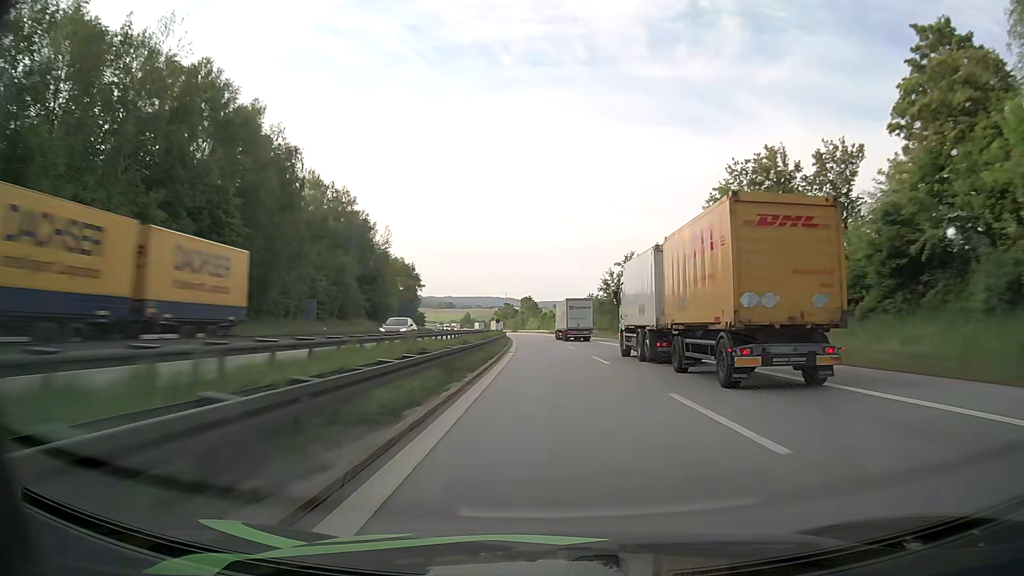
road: motorway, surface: asphalt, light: Day
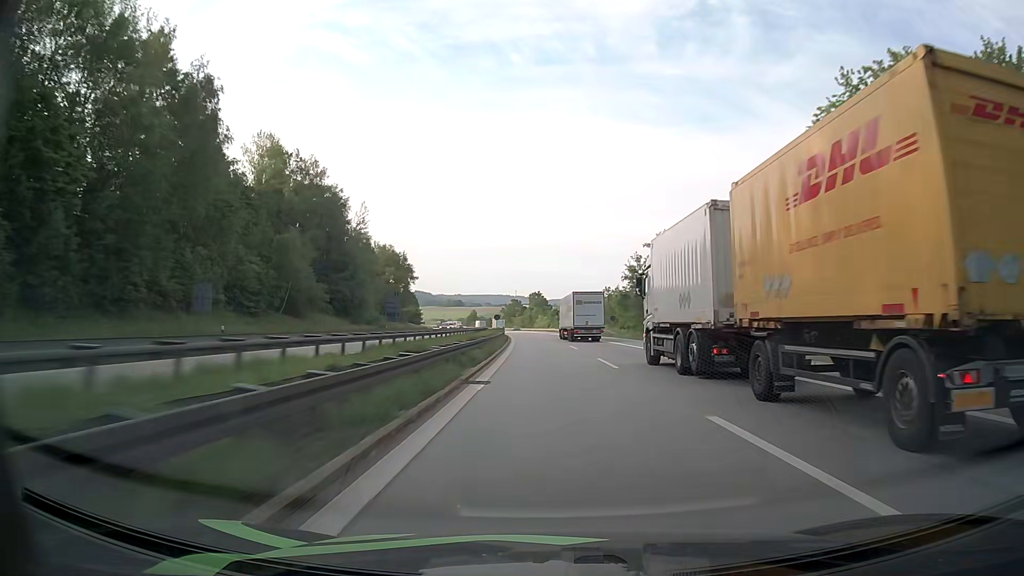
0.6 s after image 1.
(-0.1, +21.3) m; -1°
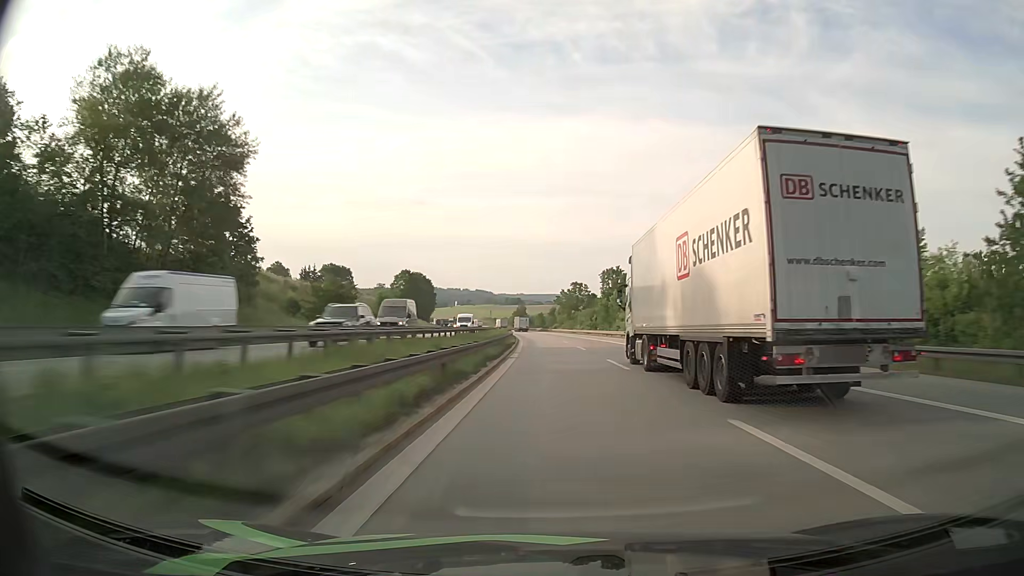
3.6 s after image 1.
(-5.0, +107.1) m; -5°
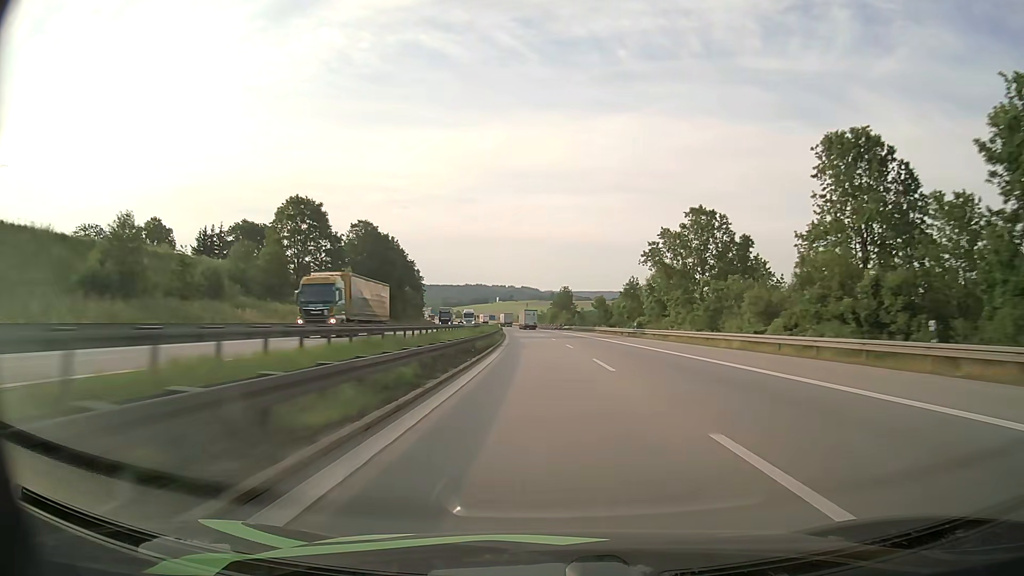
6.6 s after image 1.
(-3.5, +108.3) m; -4°
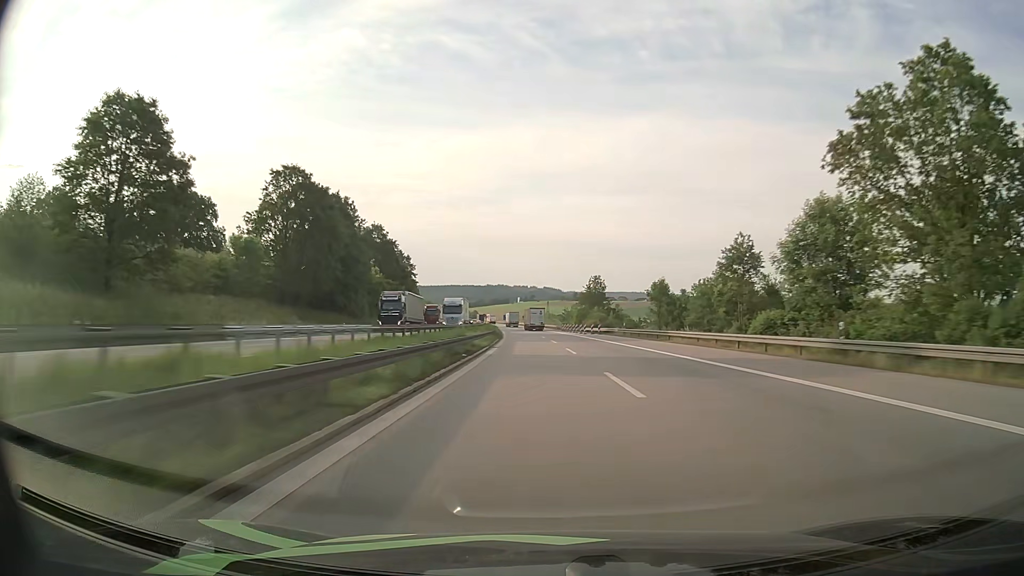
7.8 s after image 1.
(-0.7, +42.8) m; -2°
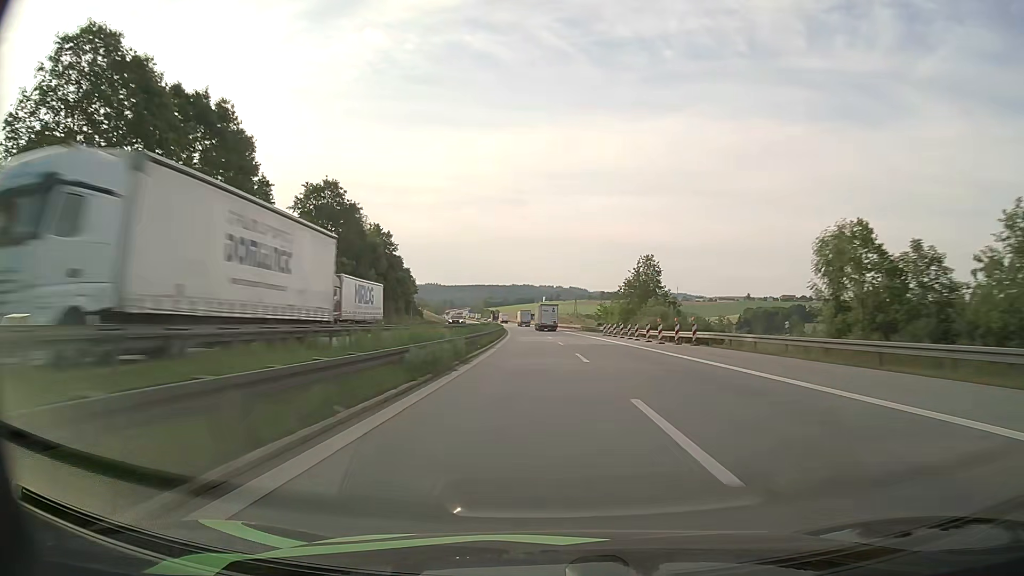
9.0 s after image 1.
(-0.7, +42.2) m; -2°
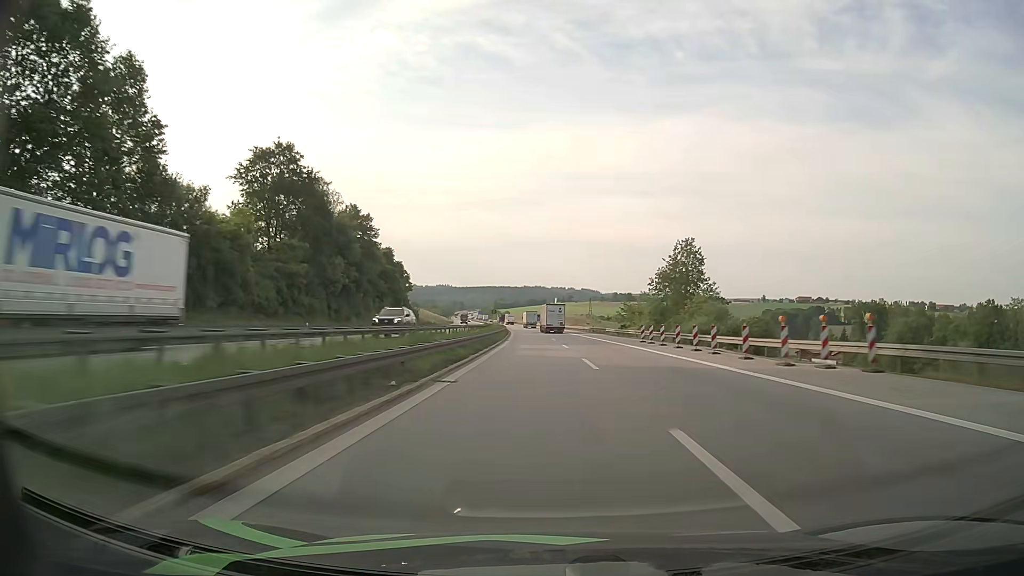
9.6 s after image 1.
(-0.1, +20.9) m; -1°
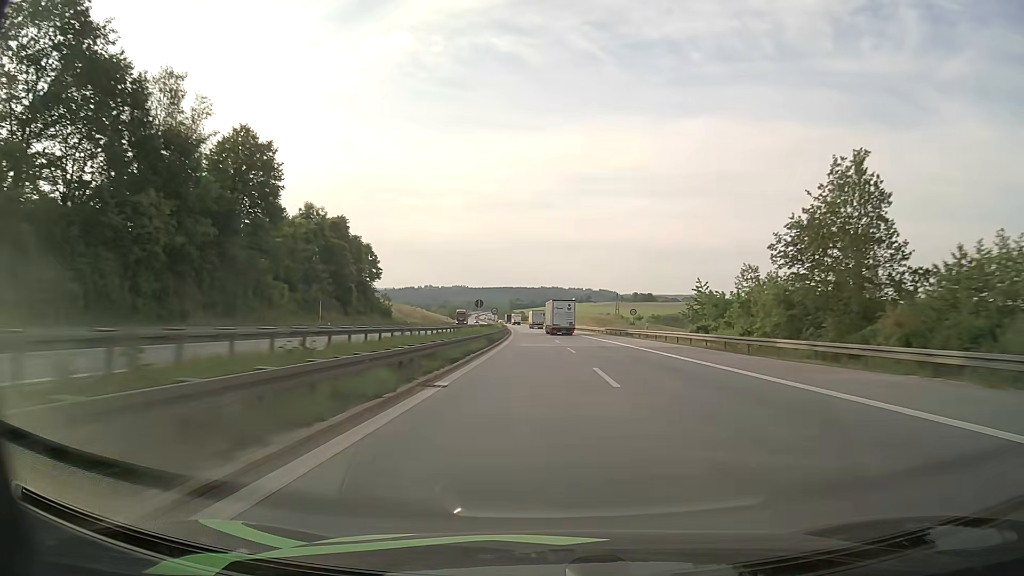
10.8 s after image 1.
(-0.6, +41.6) m; -2°
(0, +10) (0, +20) (0, +30) (-1, +40) (-1, +50) (-1, +60) (-2, +70) (-2, +80) (-3, +90) (-4, +100) m
